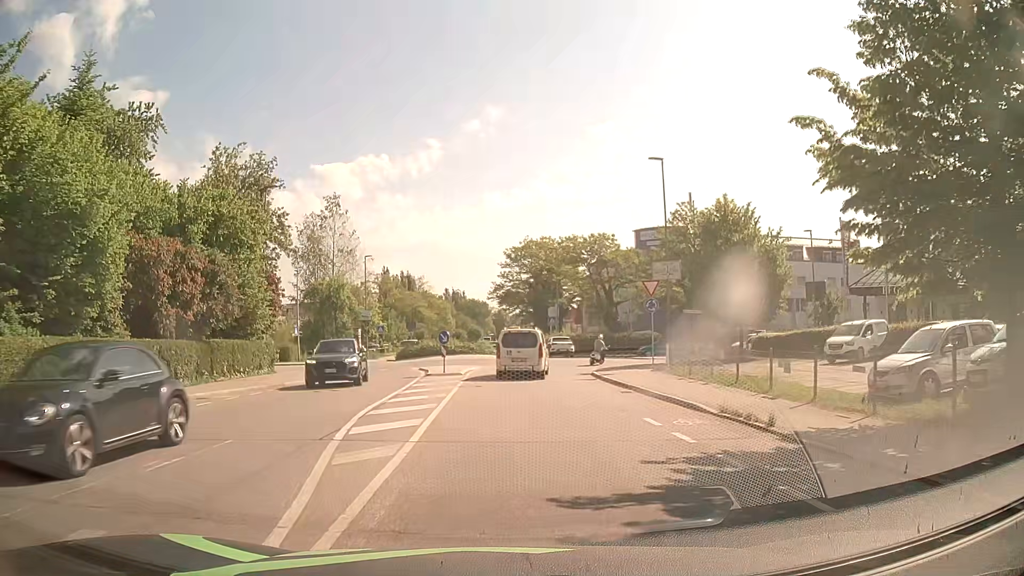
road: residential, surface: asphalt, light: Day
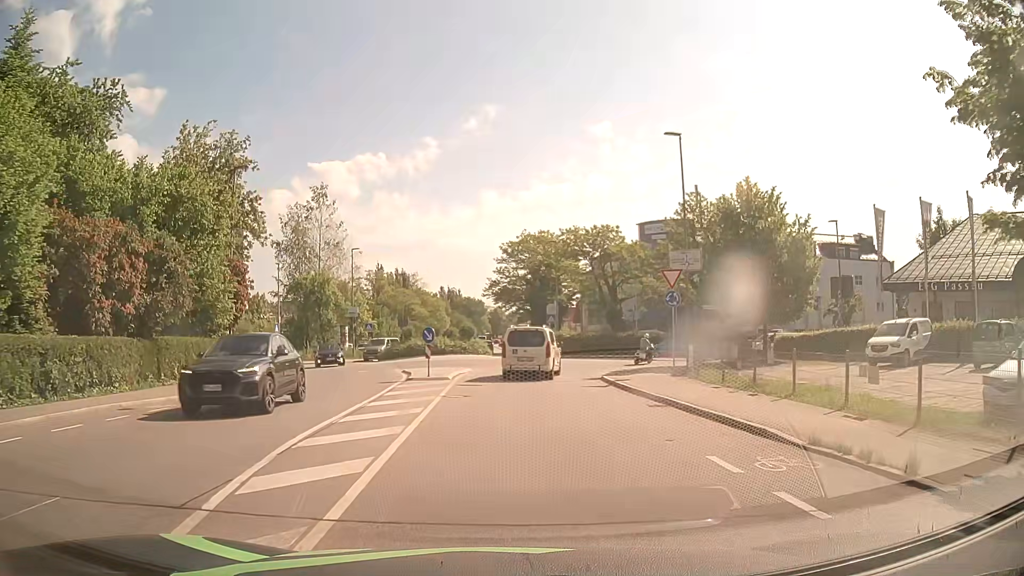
(0.0, +4.2) m; 0°
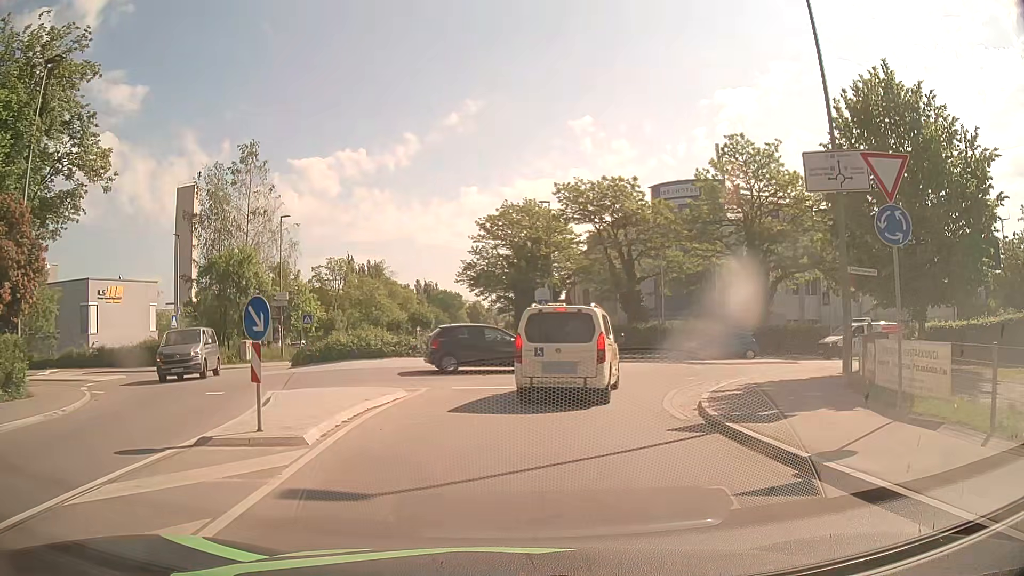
(0.0, +15.1) m; +2°
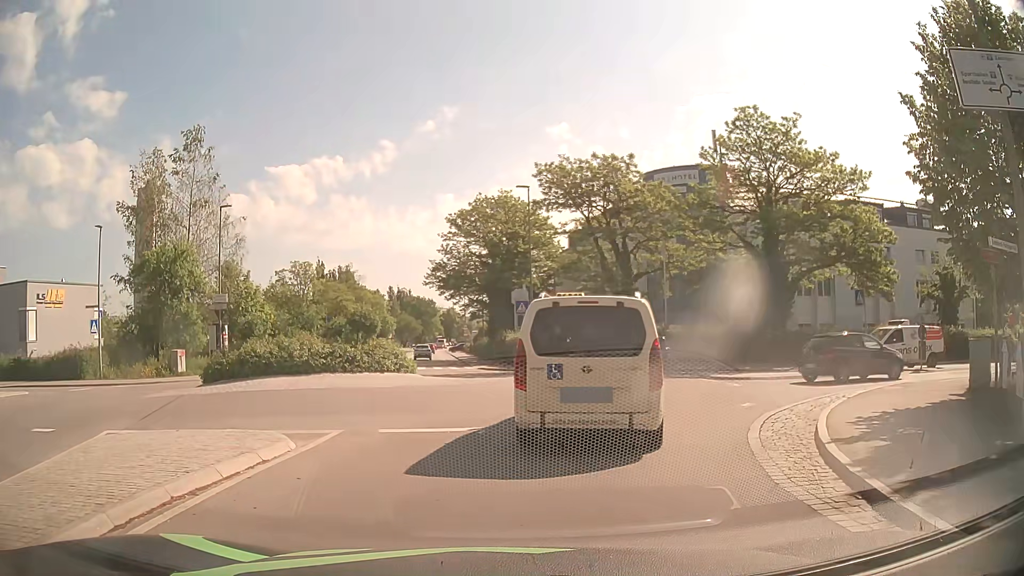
(0.0, +6.3) m; +2°
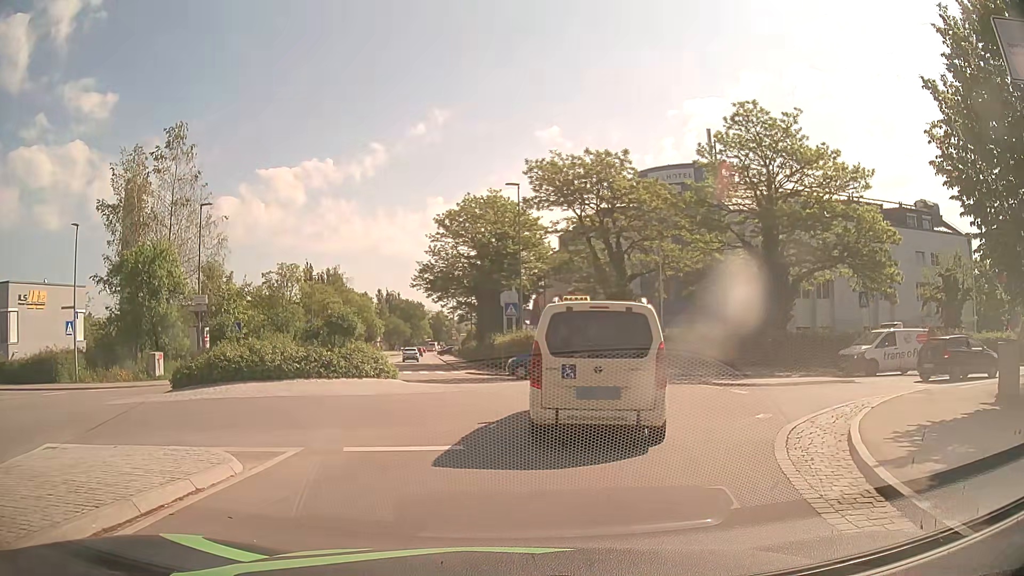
(0.0, +1.4) m; 0°
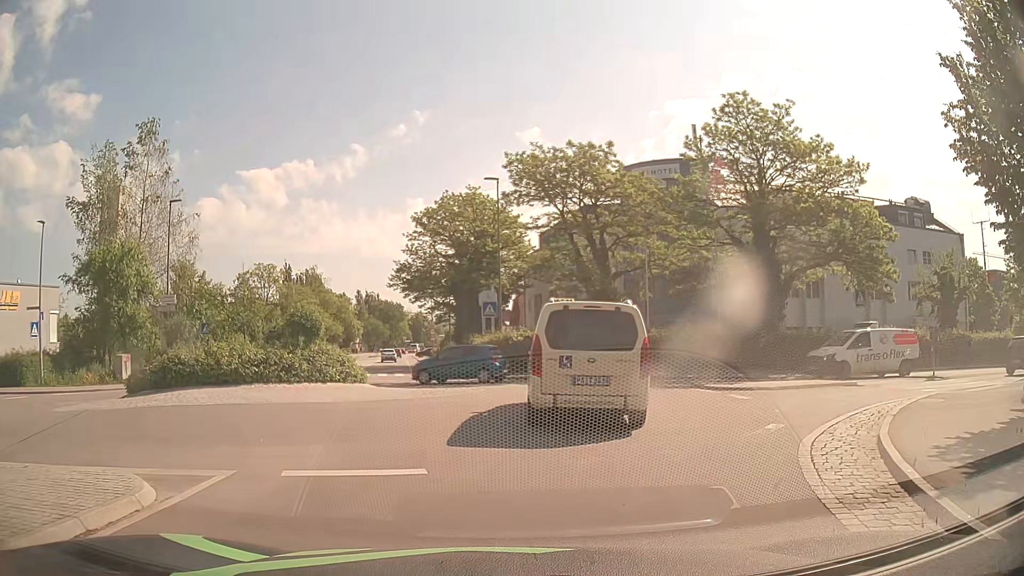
(0.0, +1.6) m; +2°
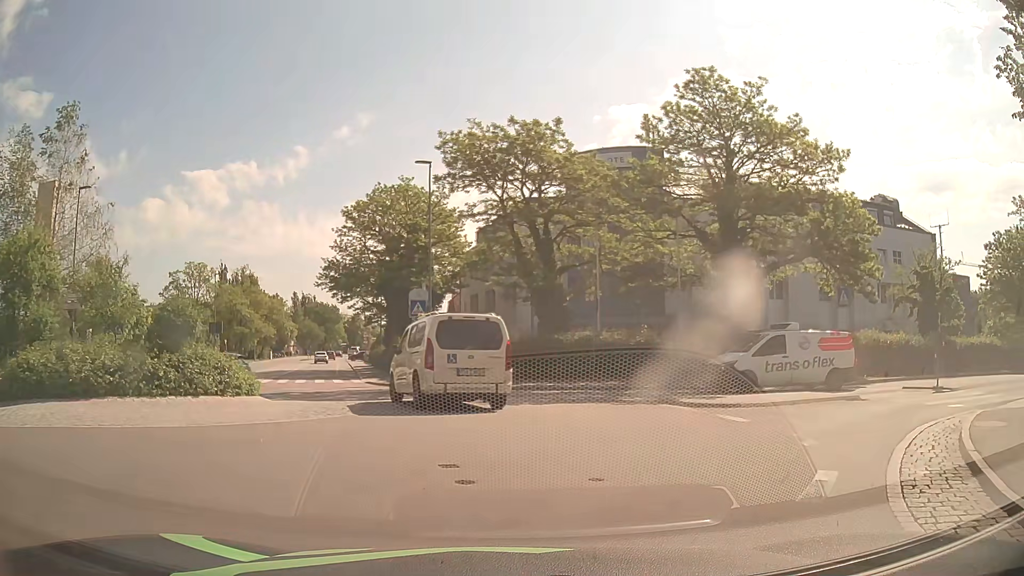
(+0.2, +4.1) m; +6°
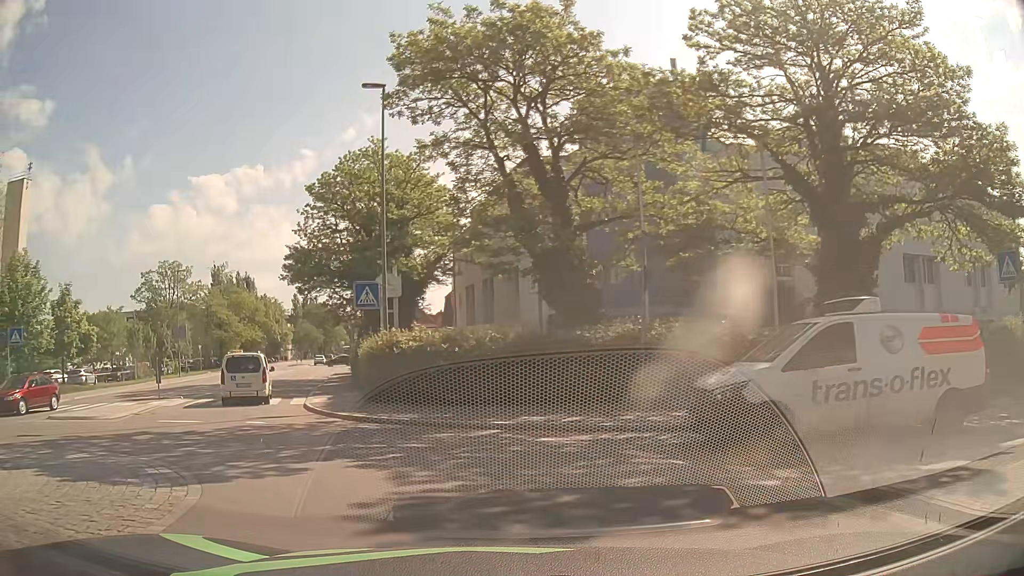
(+0.4, +10.5) m; -2°
(-3, +9) (-12, +13) (-18, +6) (-15, -3) (-10, -11) (-6, -21) (-4, -30) (-2, -40) (-1, -50) (+1, -60) m
